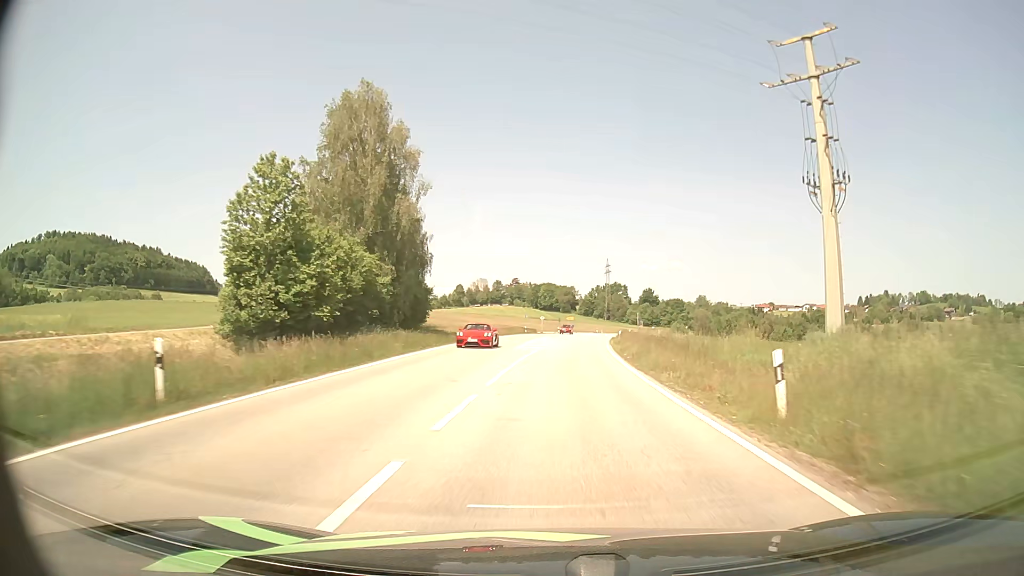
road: secondary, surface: asphalt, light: Day
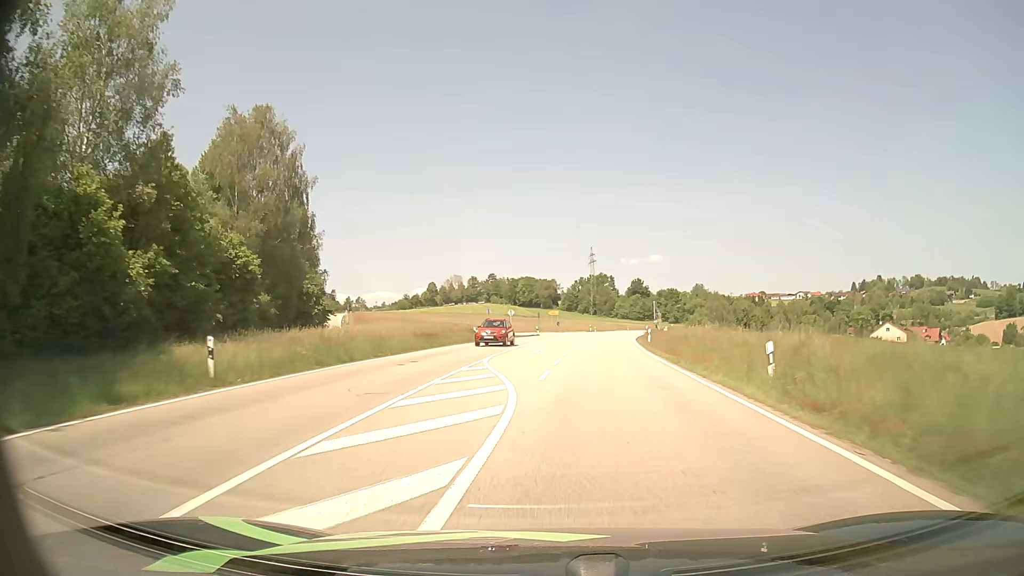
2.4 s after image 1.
(+0.9, +41.0) m; +2°
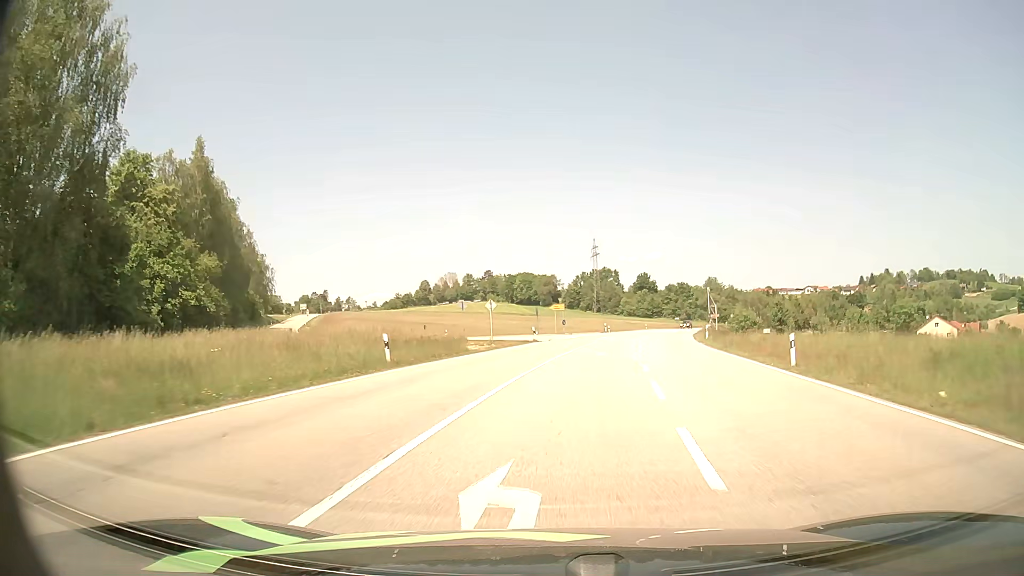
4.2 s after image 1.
(-0.3, +28.2) m; 0°
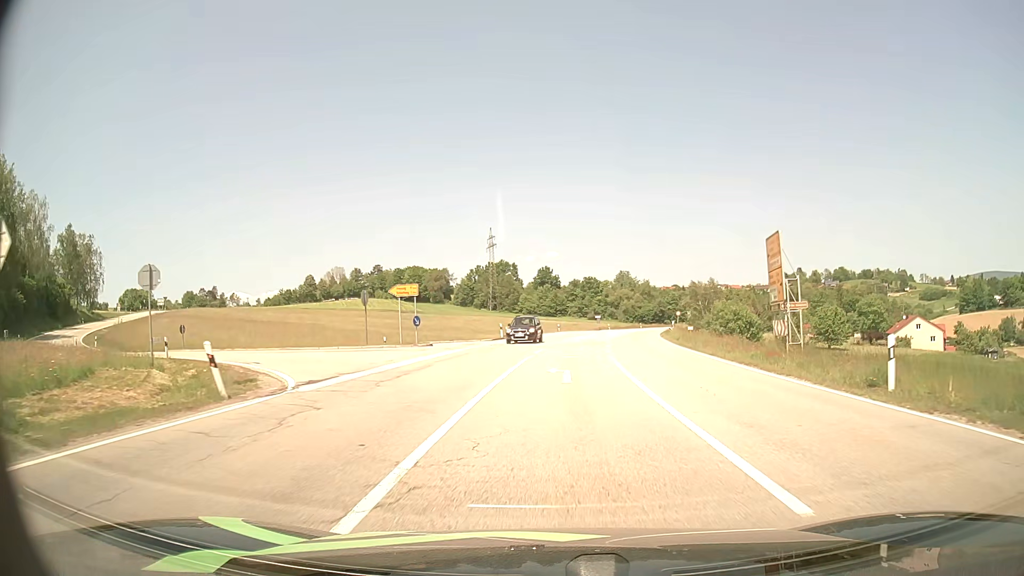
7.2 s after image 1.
(+2.7, +36.6) m; +8°
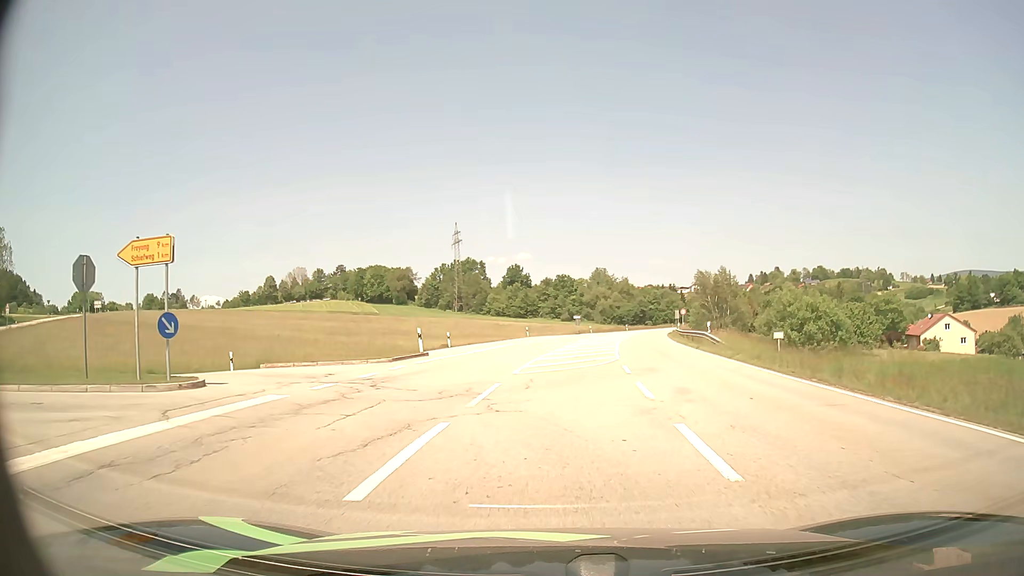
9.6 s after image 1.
(+0.6, +22.1) m; +3°
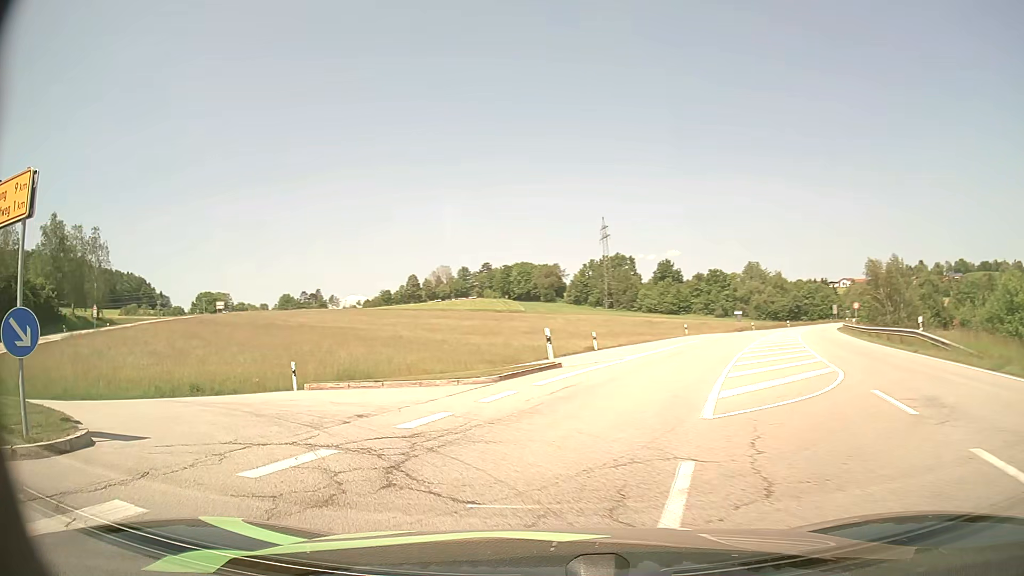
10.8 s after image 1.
(-0.5, +8.5) m; -11°
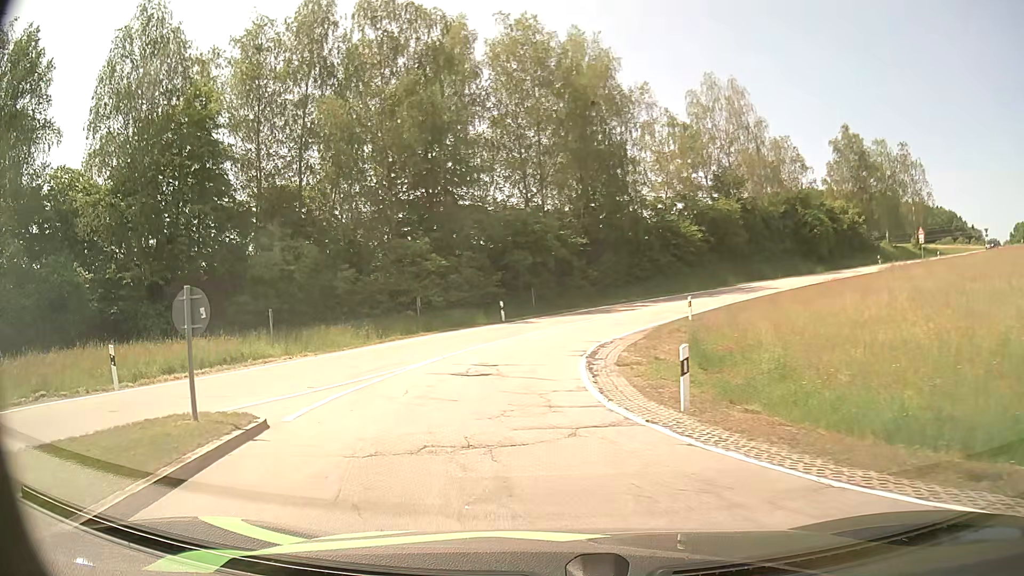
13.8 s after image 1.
(-12.3, +15.0) m; -71°
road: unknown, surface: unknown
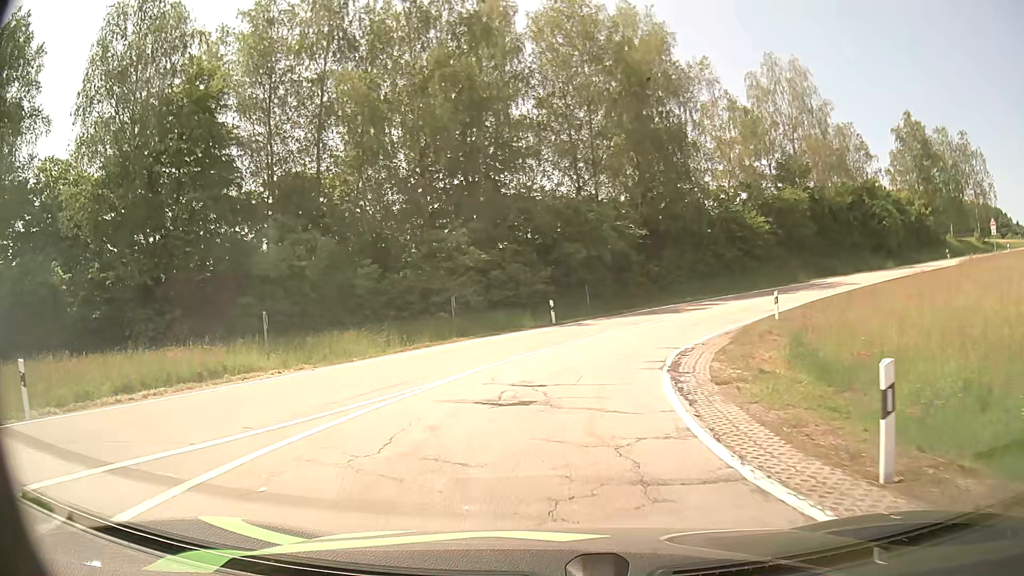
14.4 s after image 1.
(-0.3, +5.2) m; -6°
(0, +10) (+2, +20) (+7, +28) (+14, +36) (+21, +43) (+29, +49) (+38, +54) (+46, +59) (+55, +65) (+63, +70) m
